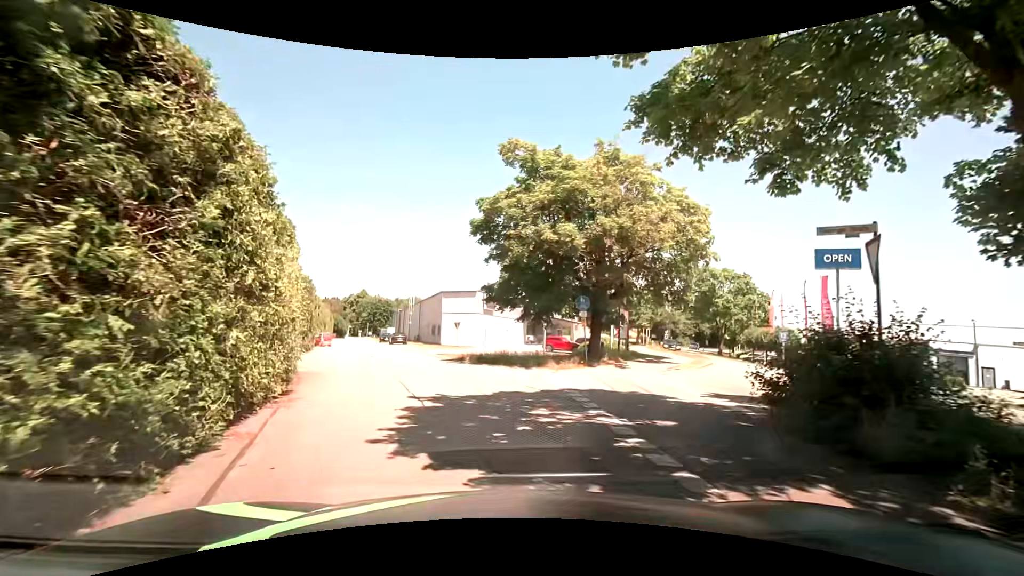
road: residential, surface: asphalt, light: Day
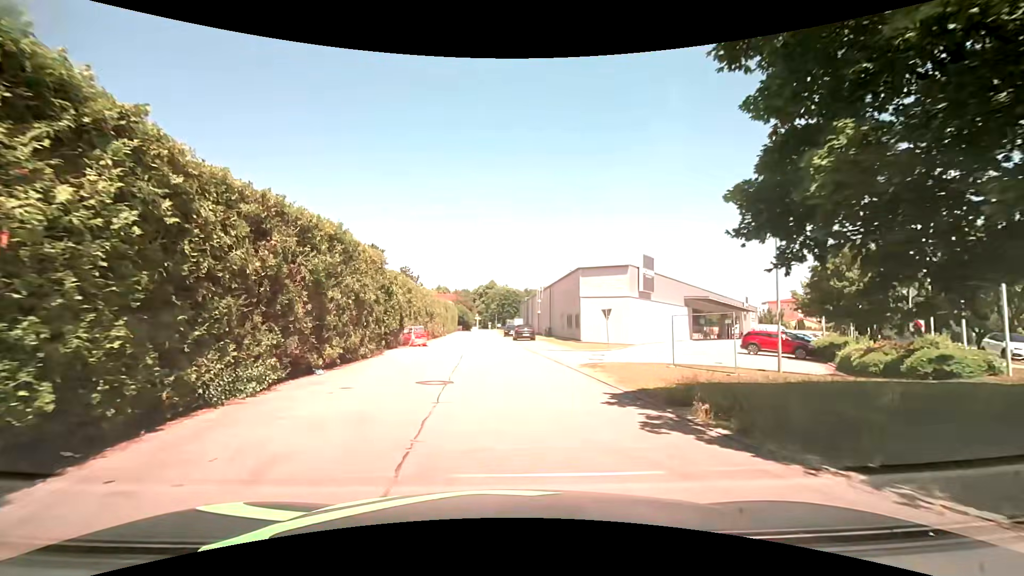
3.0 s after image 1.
(-2.4, +15.5) m; -16°
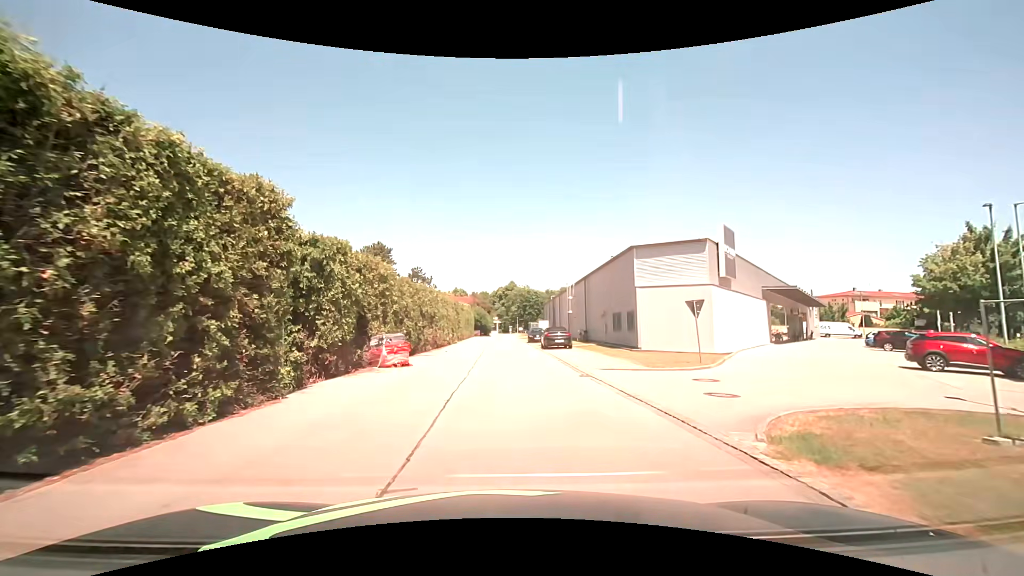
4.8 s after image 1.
(-0.2, +11.4) m; -2°
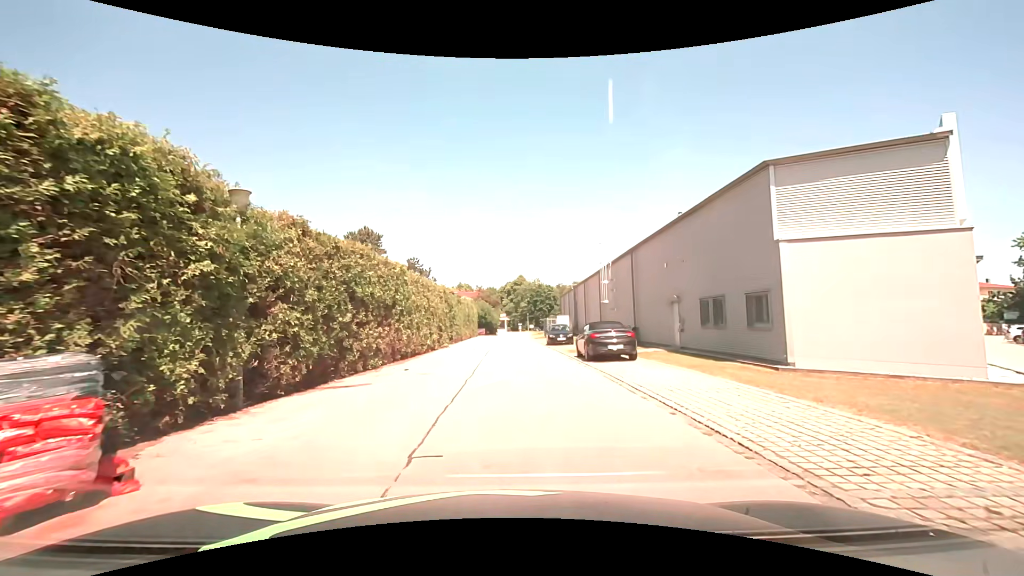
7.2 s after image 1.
(-0.1, +14.1) m; -1°
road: service
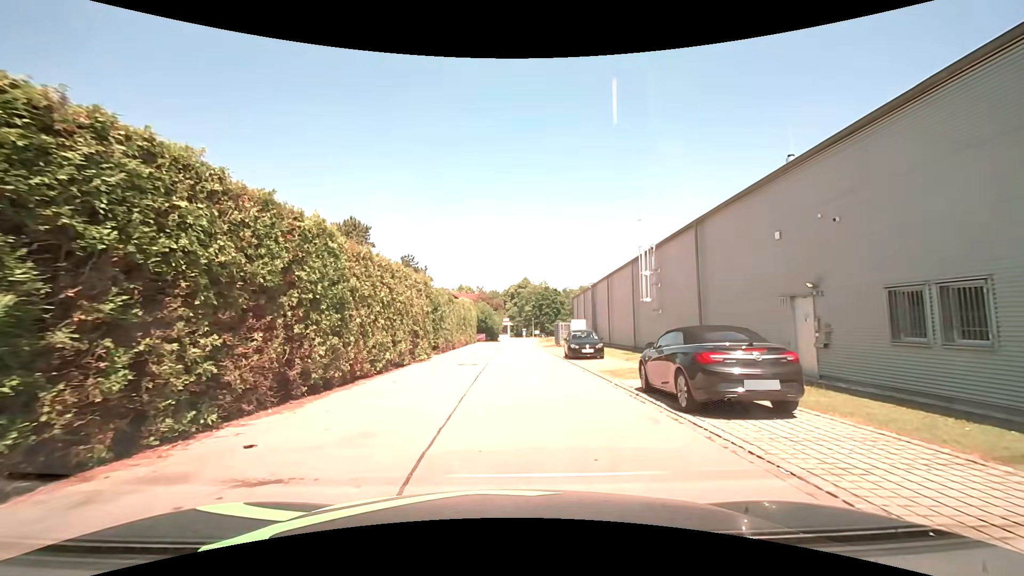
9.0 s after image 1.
(0.0, +9.9) m; 0°
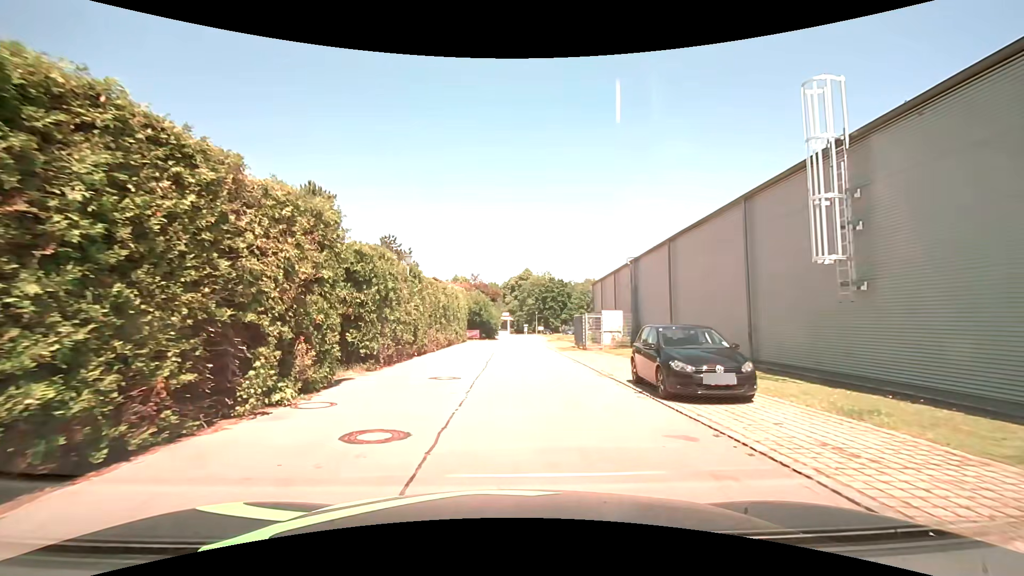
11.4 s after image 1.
(0.0, +15.0) m; 0°
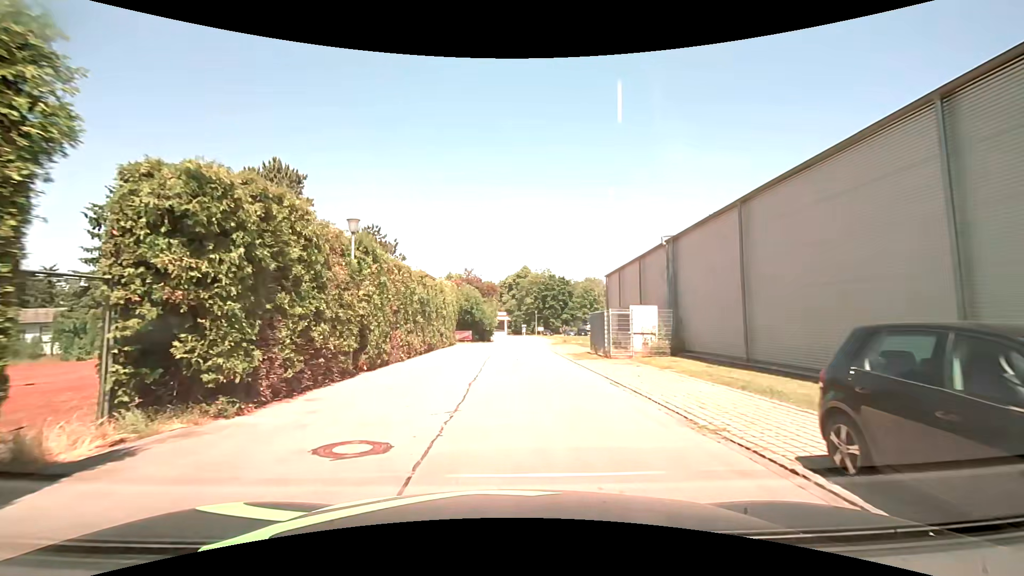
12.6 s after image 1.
(0.0, +7.9) m; 0°
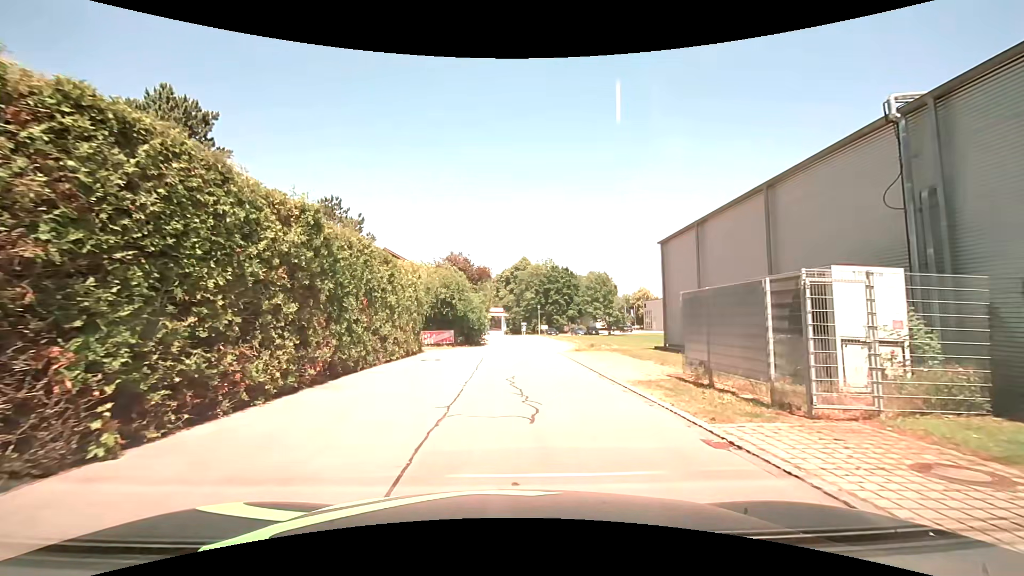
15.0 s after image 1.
(0.0, +14.9) m; 0°
(0, +10) (0, +20) (0, +30) (+1, +40) (+1, +50) (+1, +60) (+1, +70) (+1, +80) (+4, +89) (+13, +94) m
